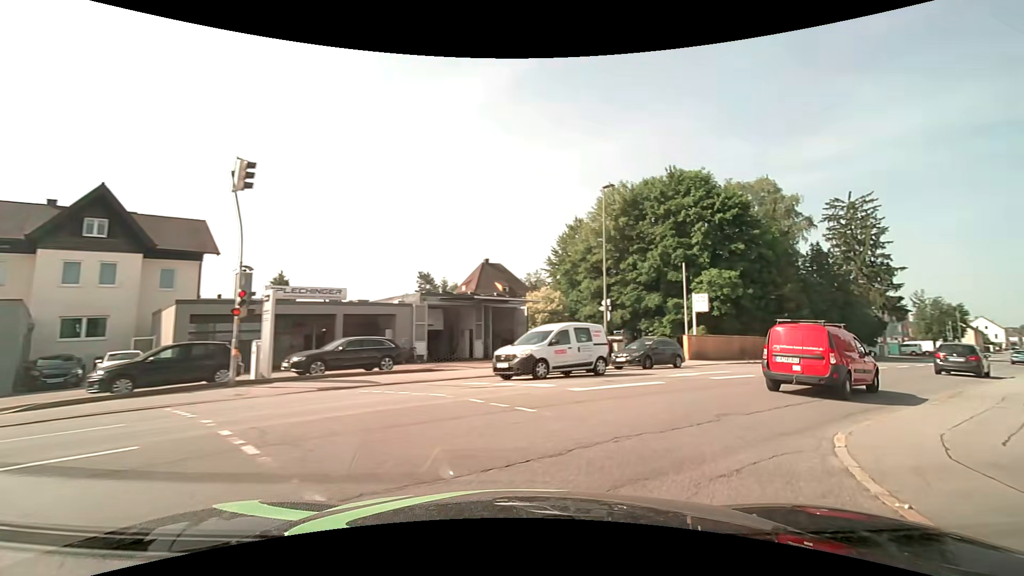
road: residential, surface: asphalt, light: Day
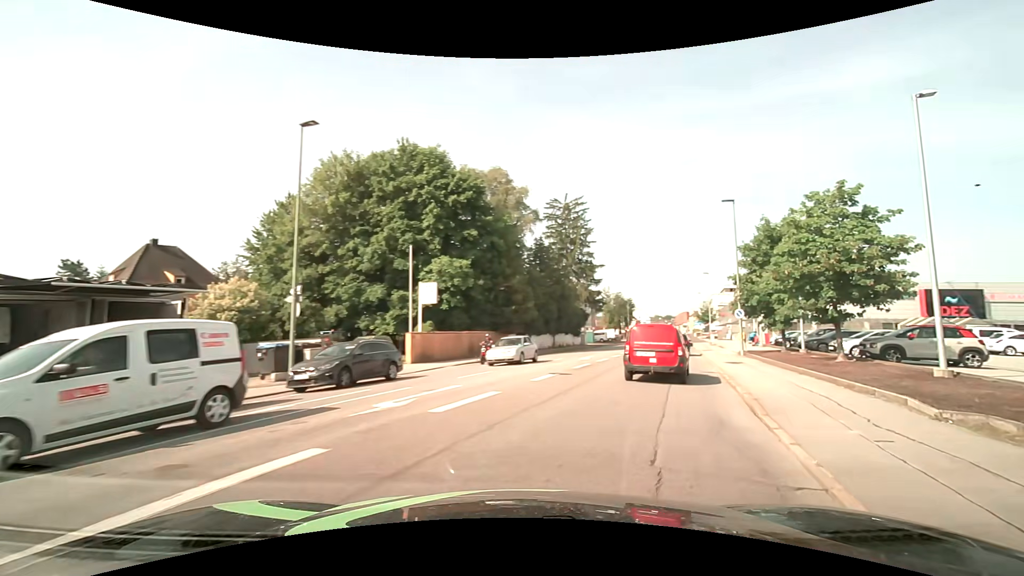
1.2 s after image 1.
(+2.2, +7.8) m; +30°
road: tertiary
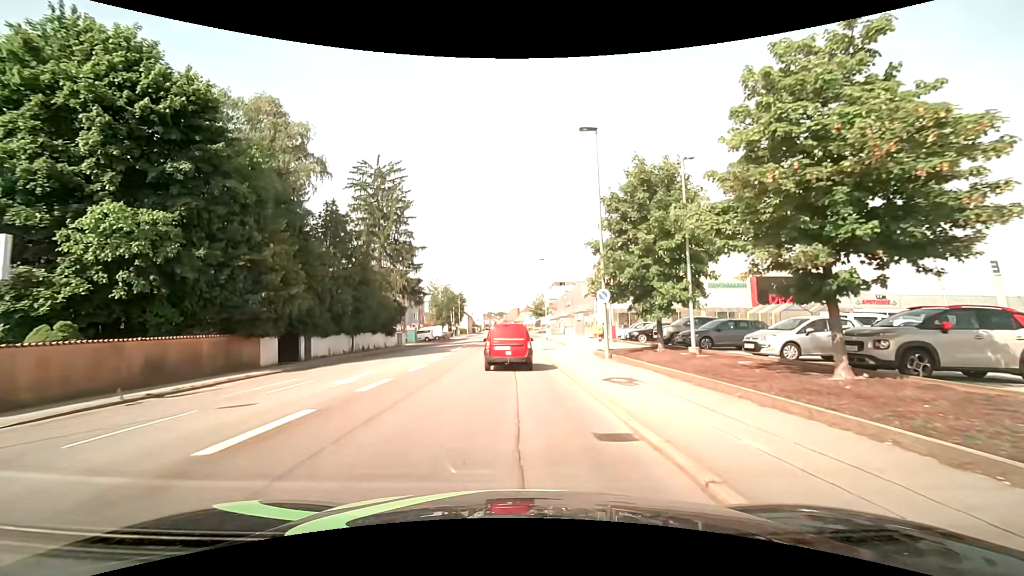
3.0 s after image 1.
(+3.7, +13.3) m; +20°
